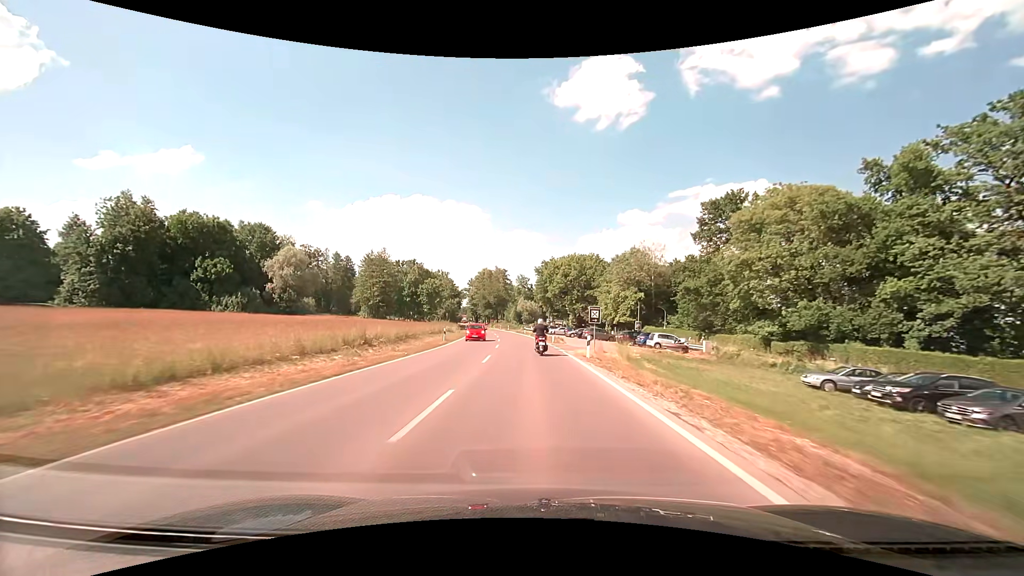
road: secondary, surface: asphalt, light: Day
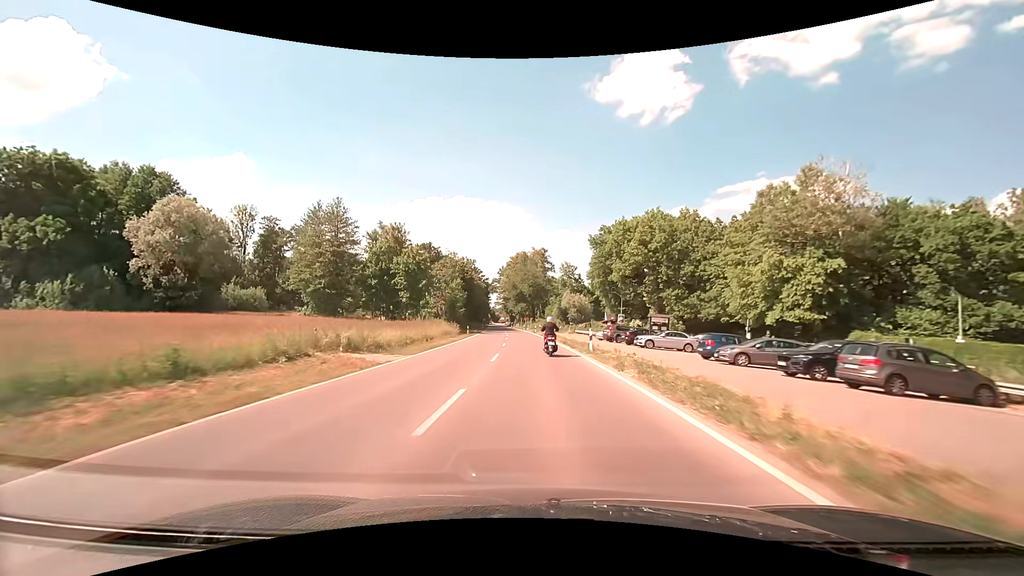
(-2.1, +48.4) m; -5°
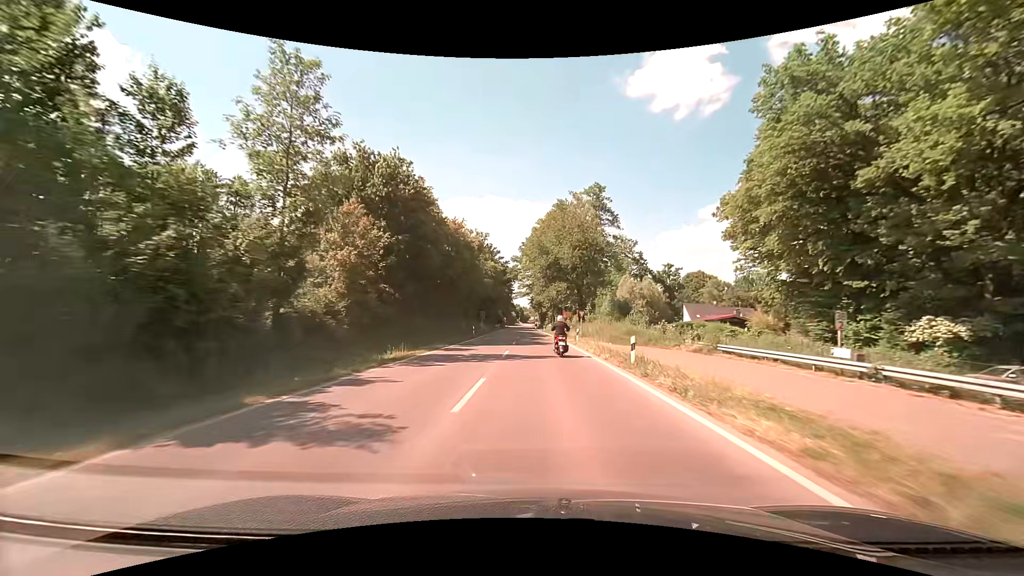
(-2.1, +58.2) m; -4°
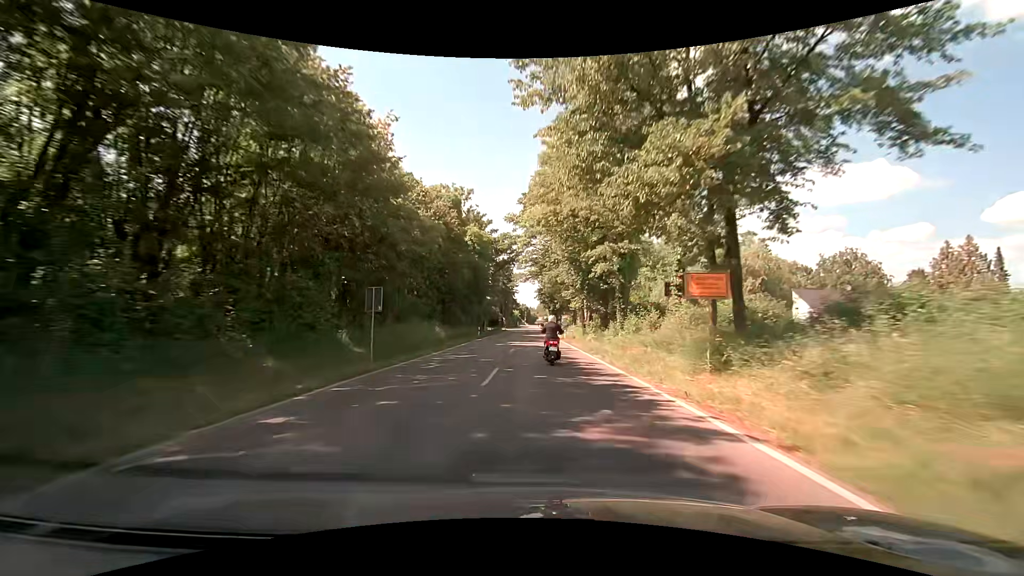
(-0.5, +45.4) m; -1°
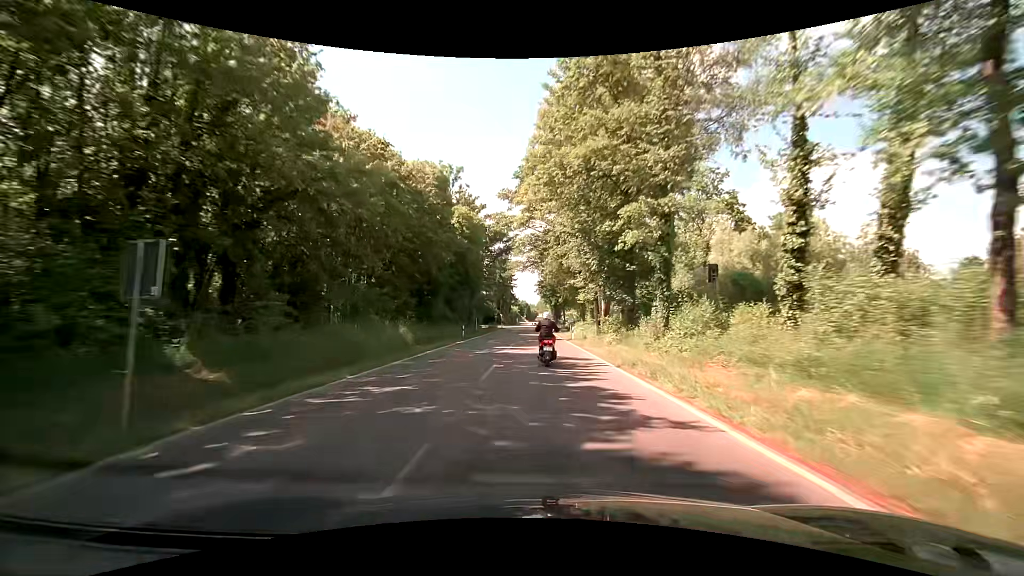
(0.0, +10.9) m; 0°
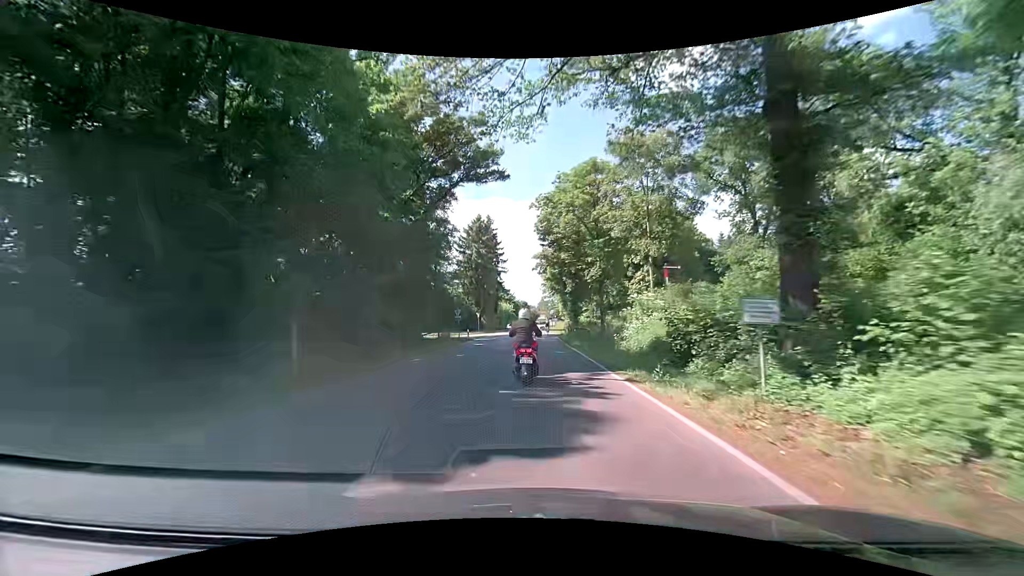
(+0.1, +46.7) m; 0°
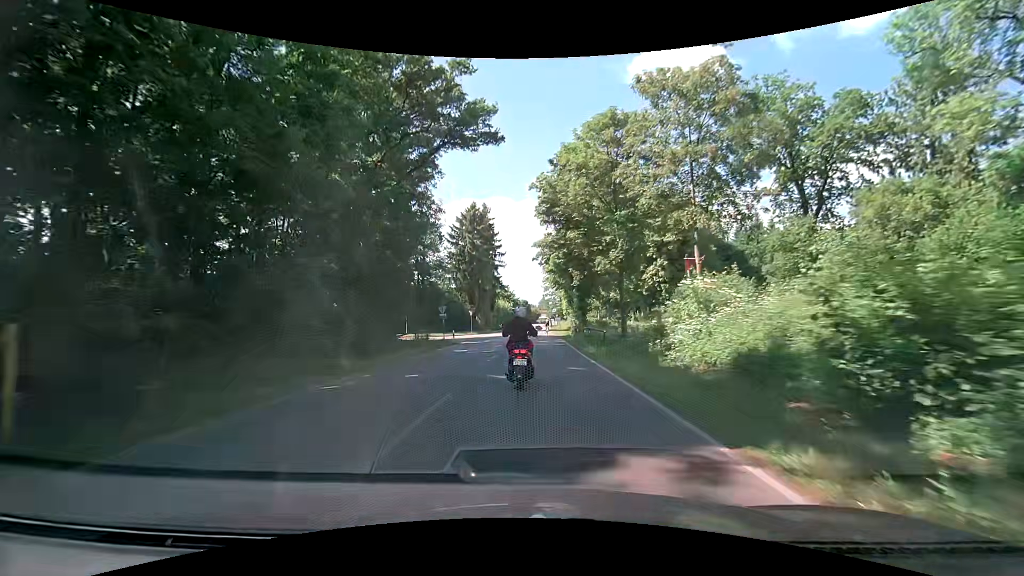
(0.0, +8.3) m; +1°
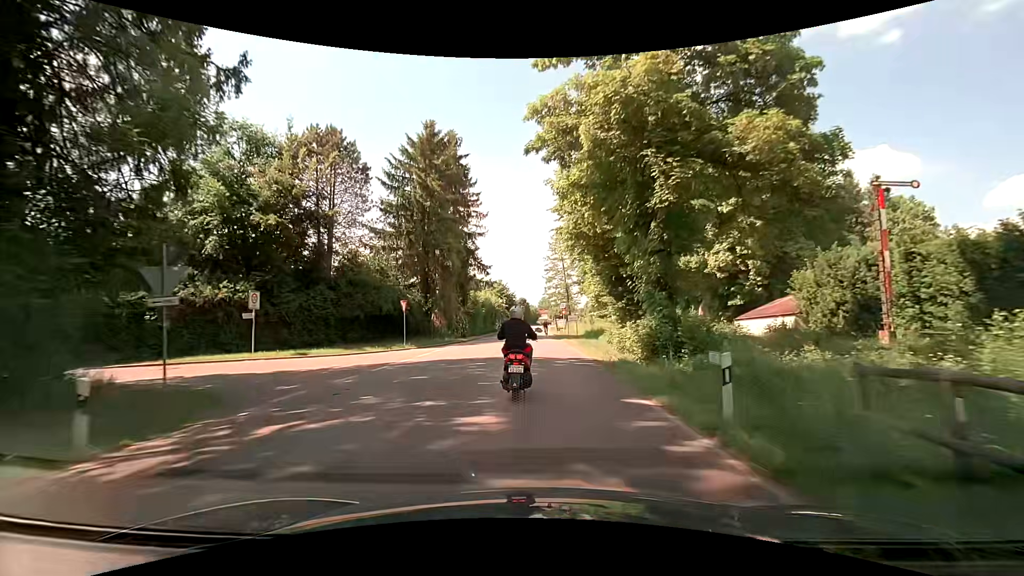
(-0.3, +30.3) m; -1°
(0, +10) (0, +20) (0, +30) (+1, +40) (+1, +50) (+1, +60) (+1, +70) (+1, +80) (+1, +90) (+1, +100) m
